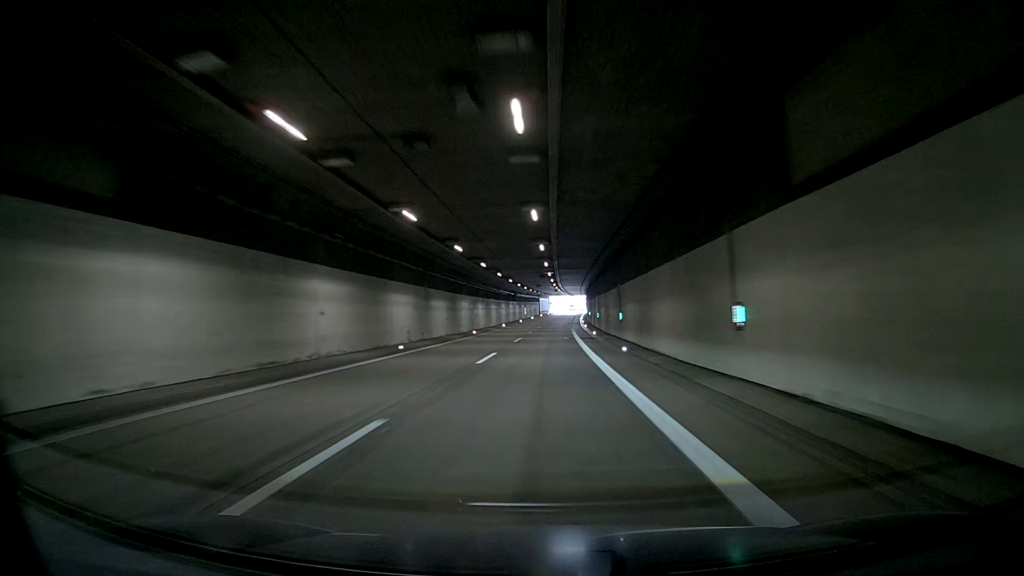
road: motorway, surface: asphalt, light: Day
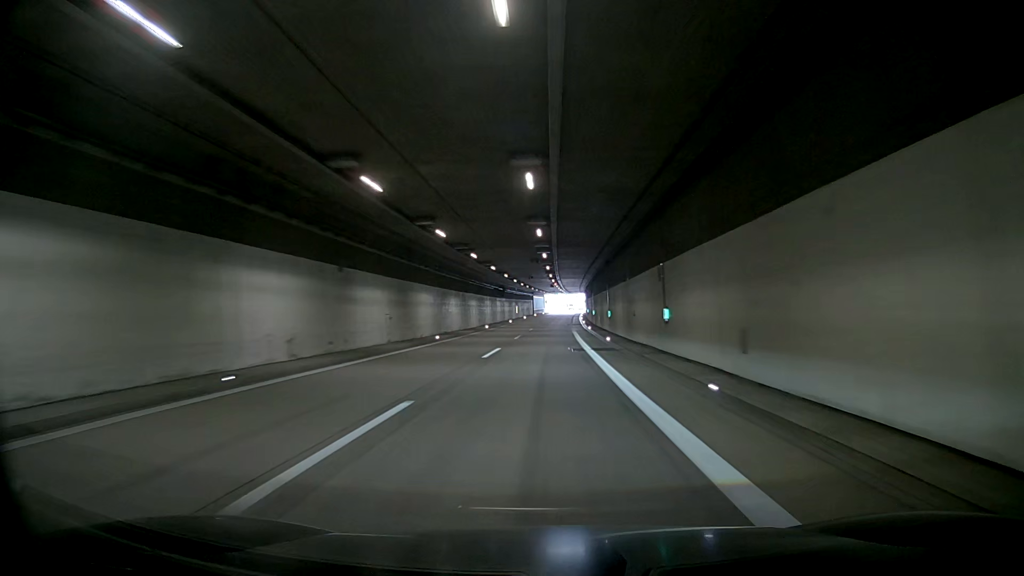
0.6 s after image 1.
(0.0, +16.1) m; 0°
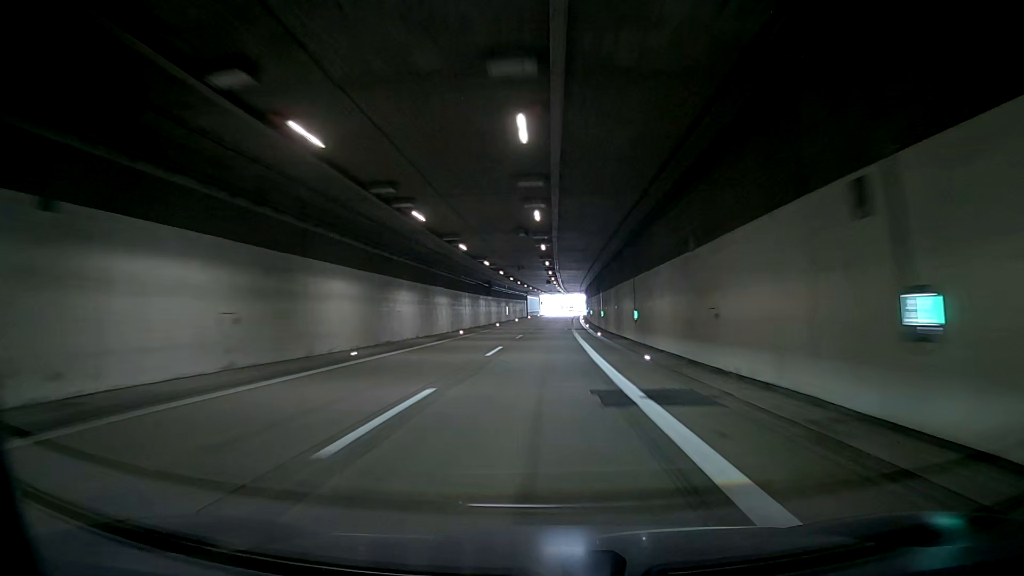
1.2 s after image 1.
(0.0, +16.0) m; 0°
